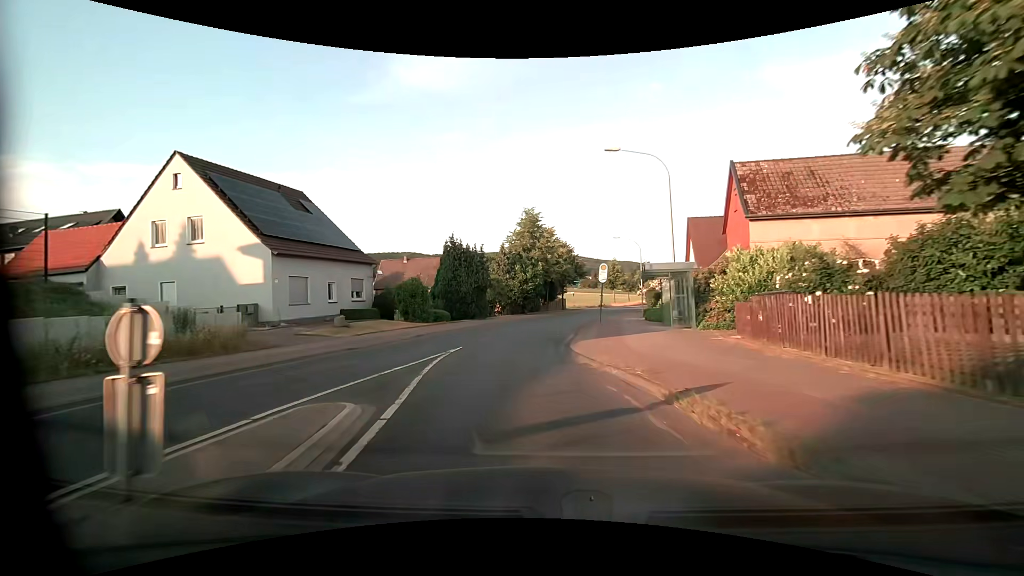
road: secondary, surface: asphalt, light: Day
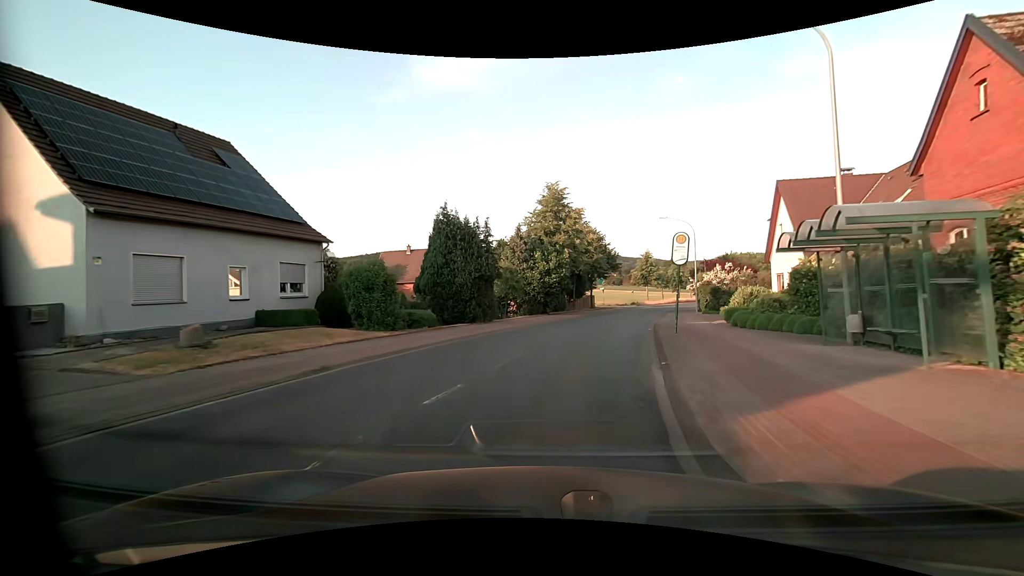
(-0.3, +11.8) m; -3°
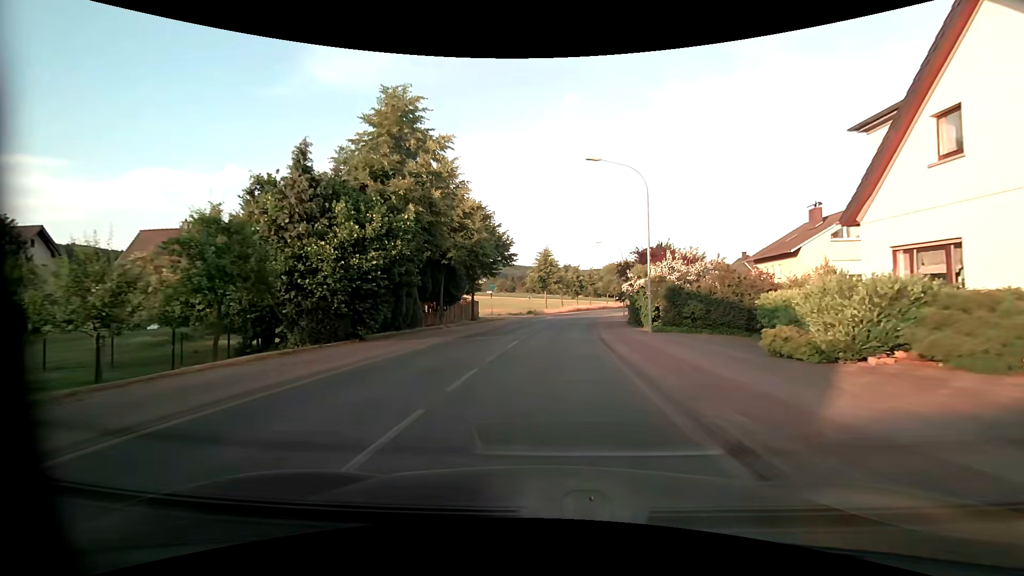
(+3.2, +23.1) m; +13°
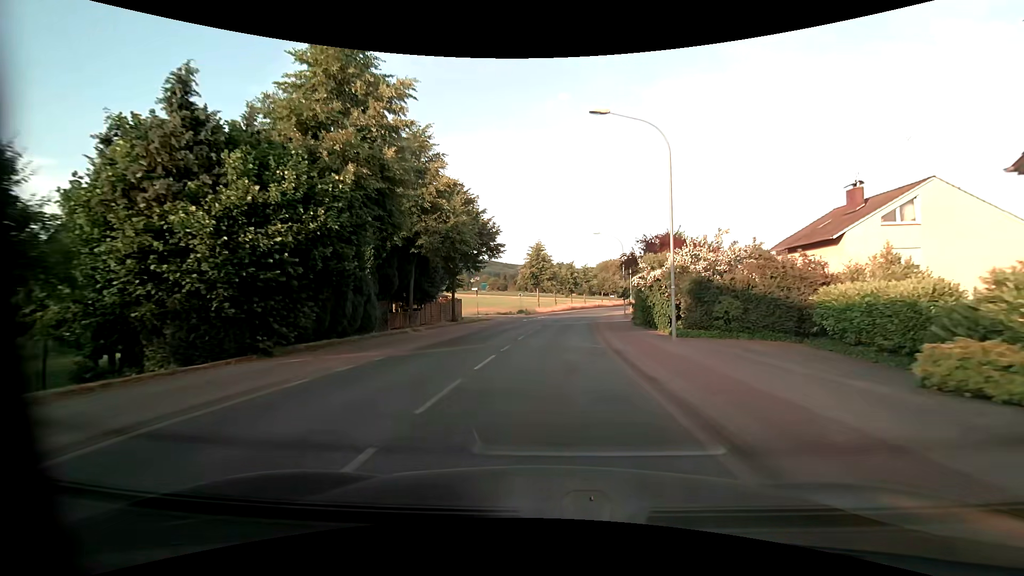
(+0.1, +6.3) m; +1°
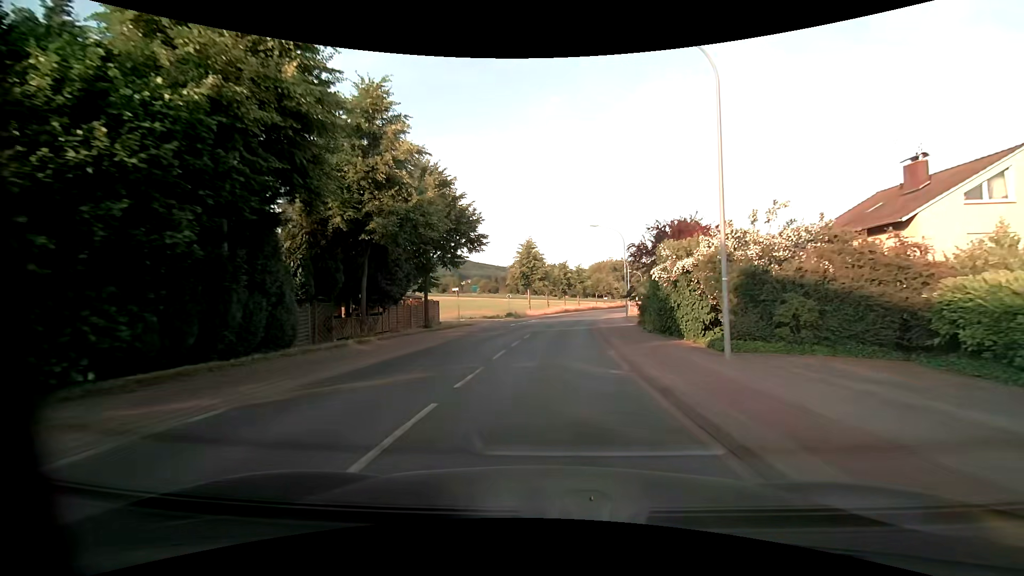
(+0.1, +6.7) m; +1°
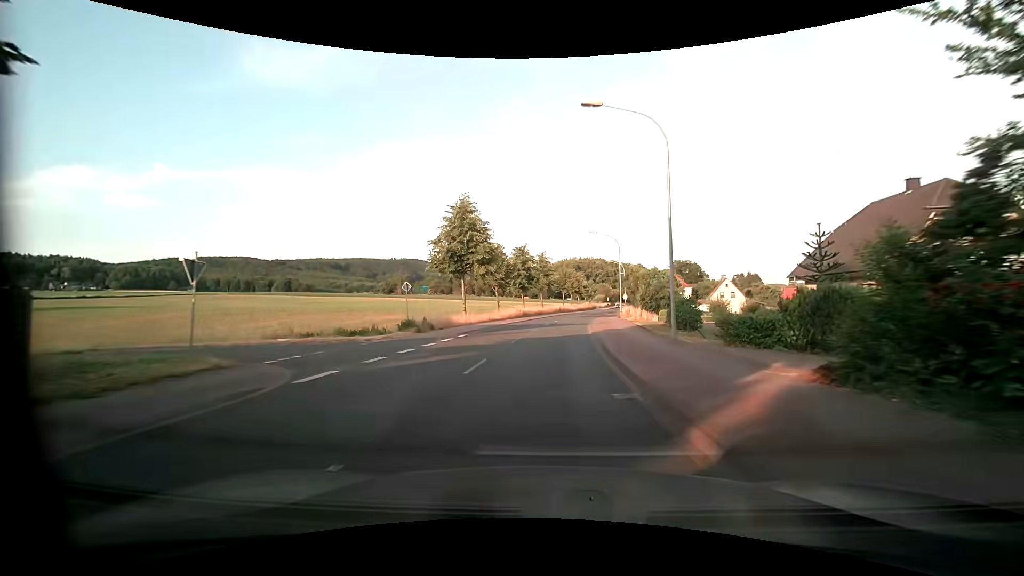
(+1.6, +29.7) m; +5°
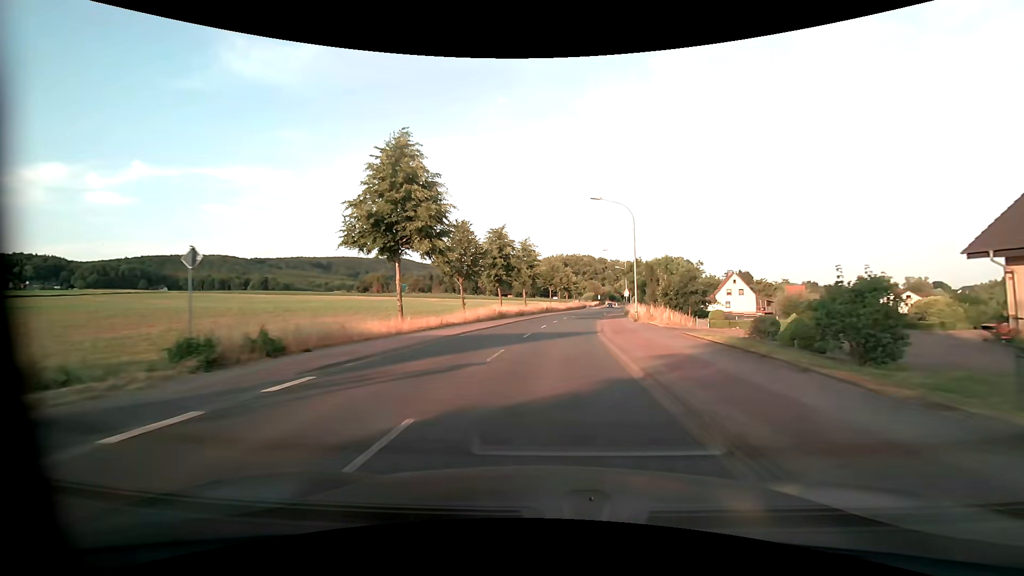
(+0.3, +16.4) m; +2°
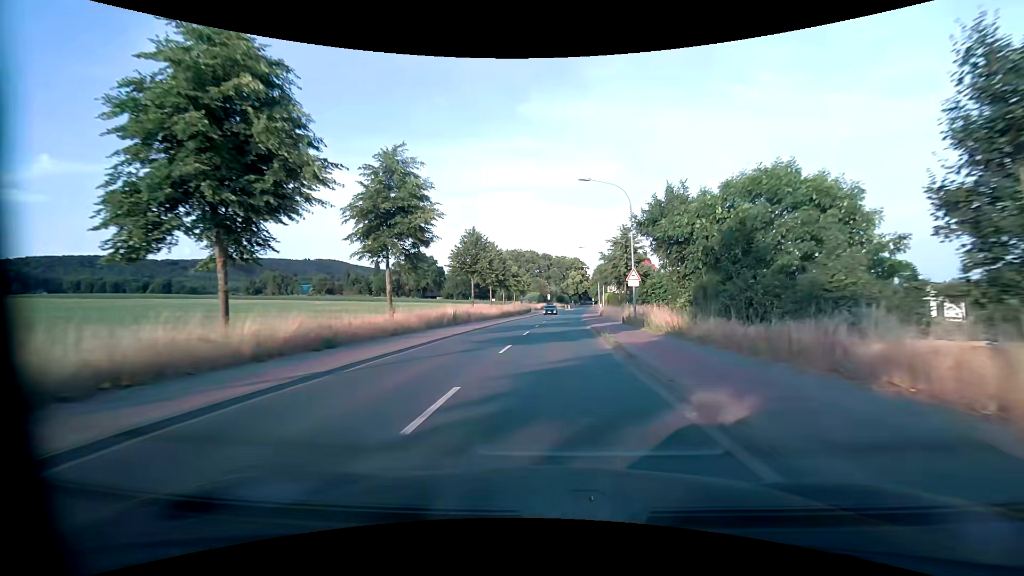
(+2.3, +42.3) m; +7°
(0, +10) (0, +20) (+1, +30) (+1, +40) (+2, +50) (+3, +60) (+3, +70) (+4, +80) (+5, +90) (+6, +100) m
